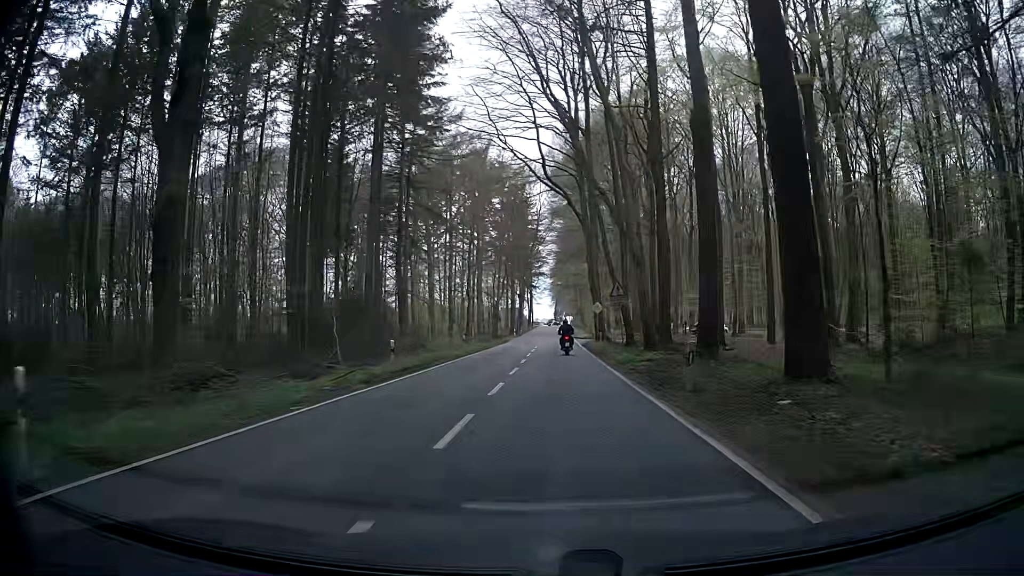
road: secondary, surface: asphalt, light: Day
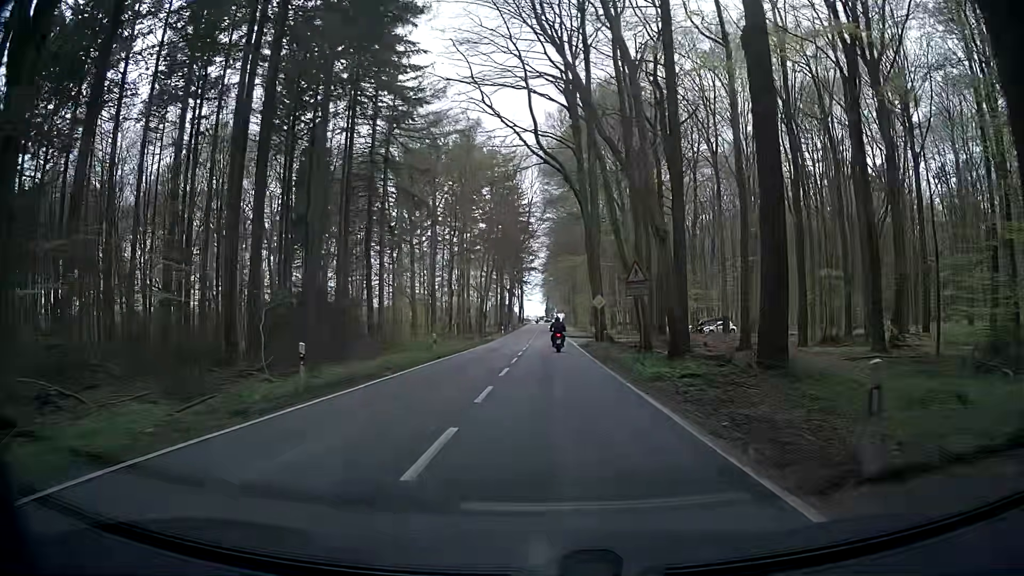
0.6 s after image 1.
(0.0, +7.7) m; +1°
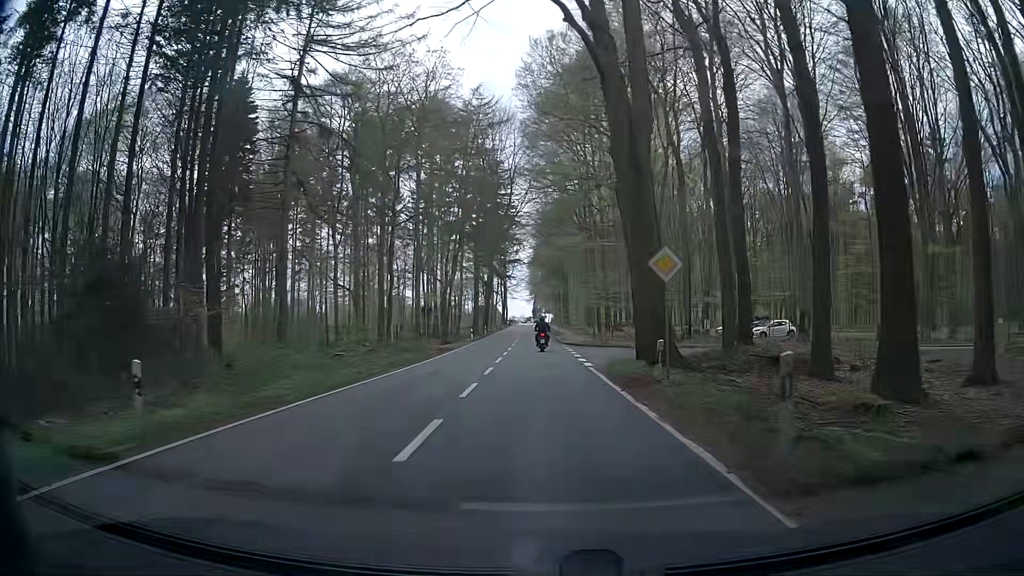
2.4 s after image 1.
(+0.4, +23.3) m; +2°
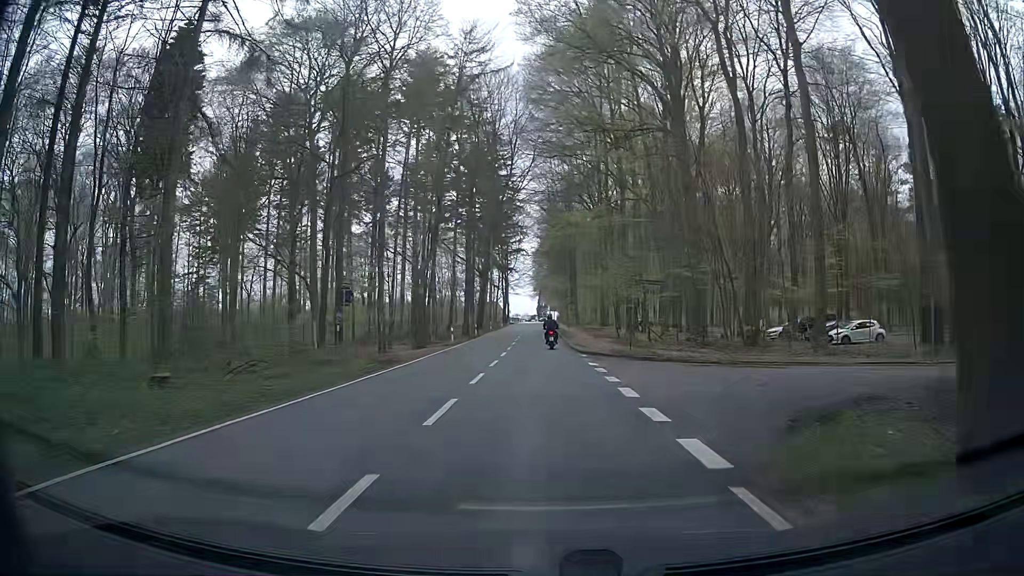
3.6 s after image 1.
(-0.2, +15.7) m; 0°
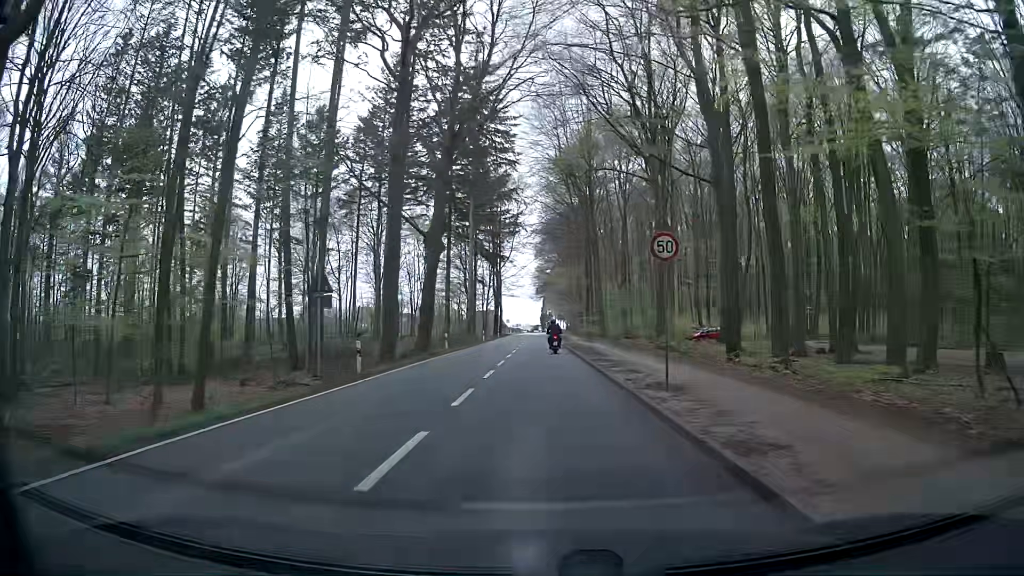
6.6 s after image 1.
(-0.7, +39.7) m; -1°
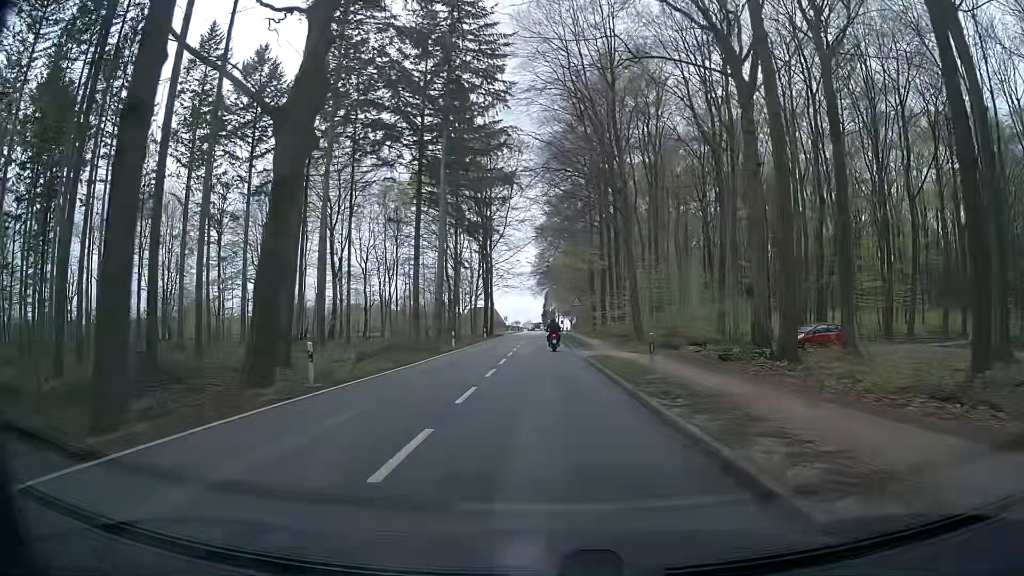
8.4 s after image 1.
(0.0, +23.7) m; -1°
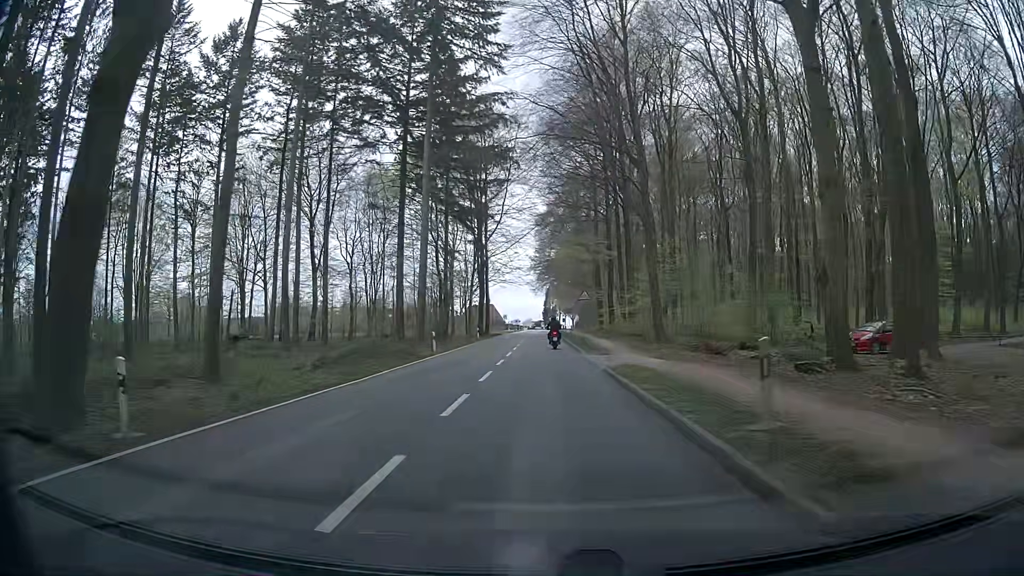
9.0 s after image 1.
(+0.1, +7.9) m; +2°
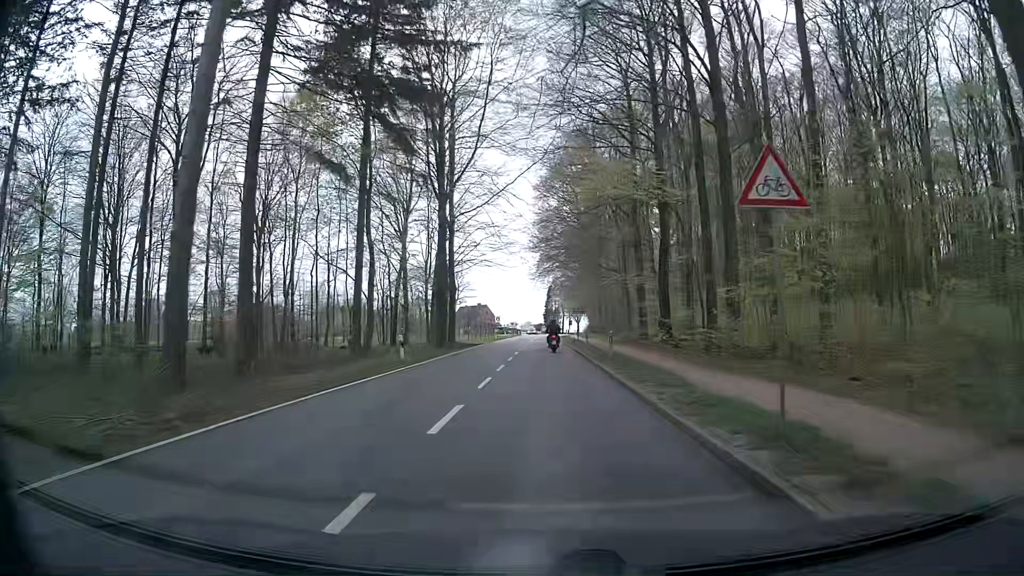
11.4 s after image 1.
(-0.5, +31.6) m; -1°
(0, +10) (0, +20) (-1, +30) (-1, +40) (-1, +50) (-1, +60) (-1, +70) (-1, +80) (-1, +90) (-1, +100) m
